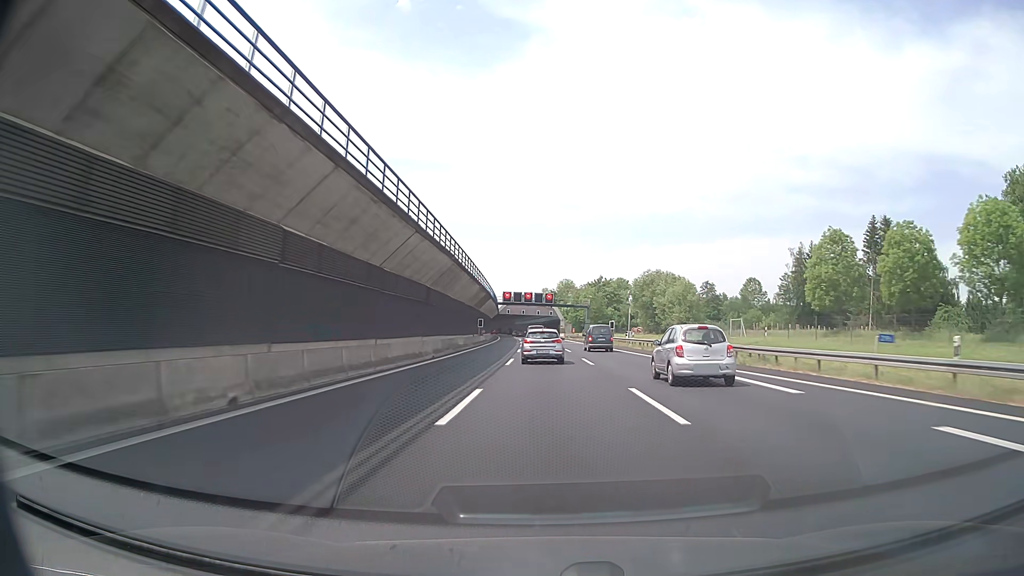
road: motorway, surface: asphalt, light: Day
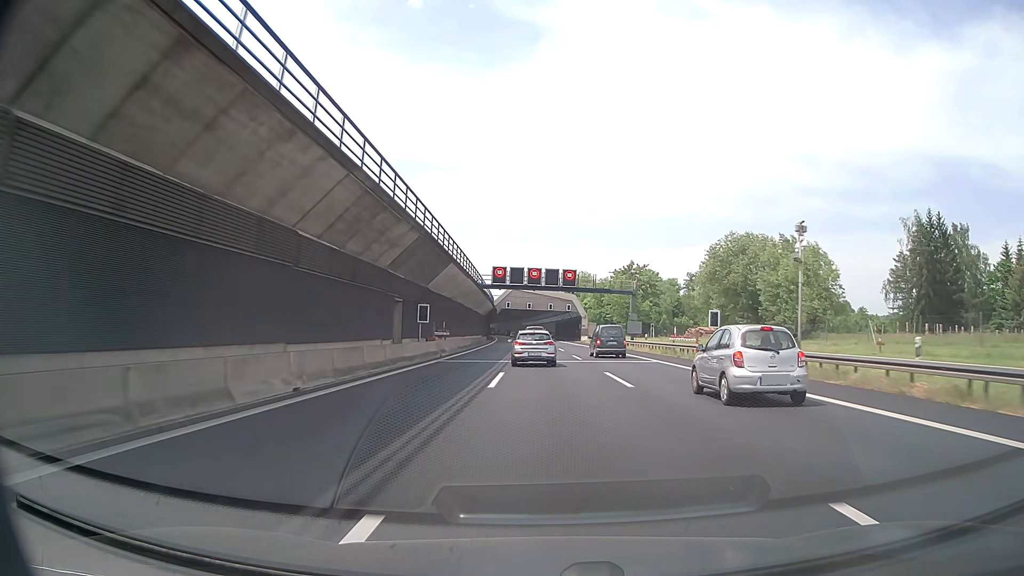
(-0.5, +46.8) m; -1°
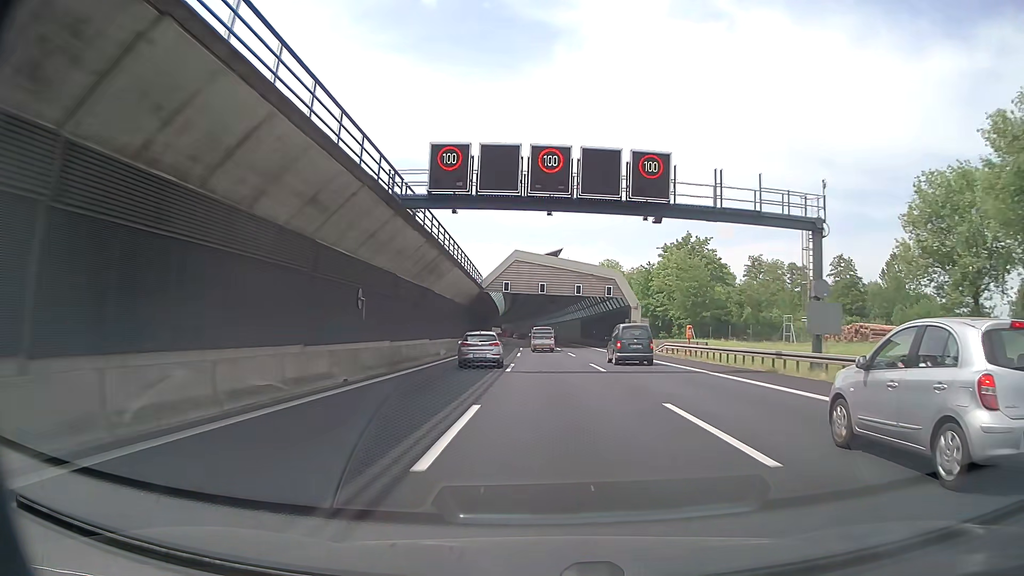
(-0.5, +46.6) m; -1°
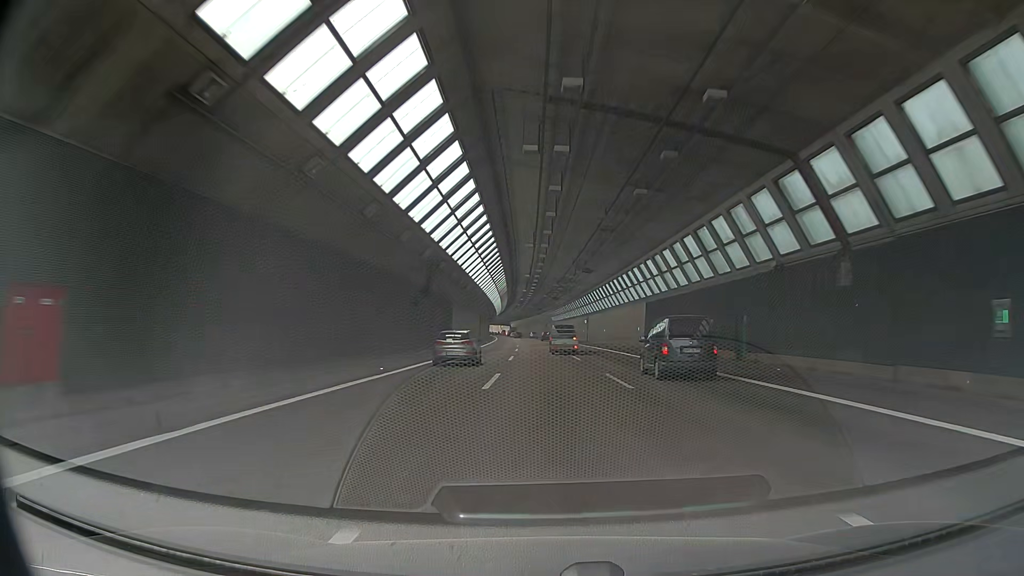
(-0.6, +62.5) m; -1°
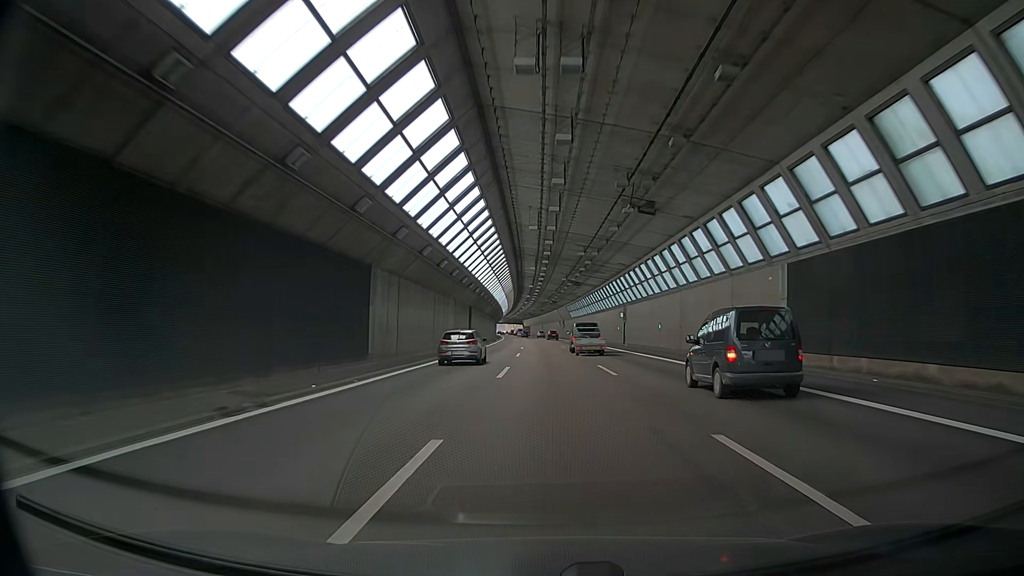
(-0.4, +31.2) m; 0°
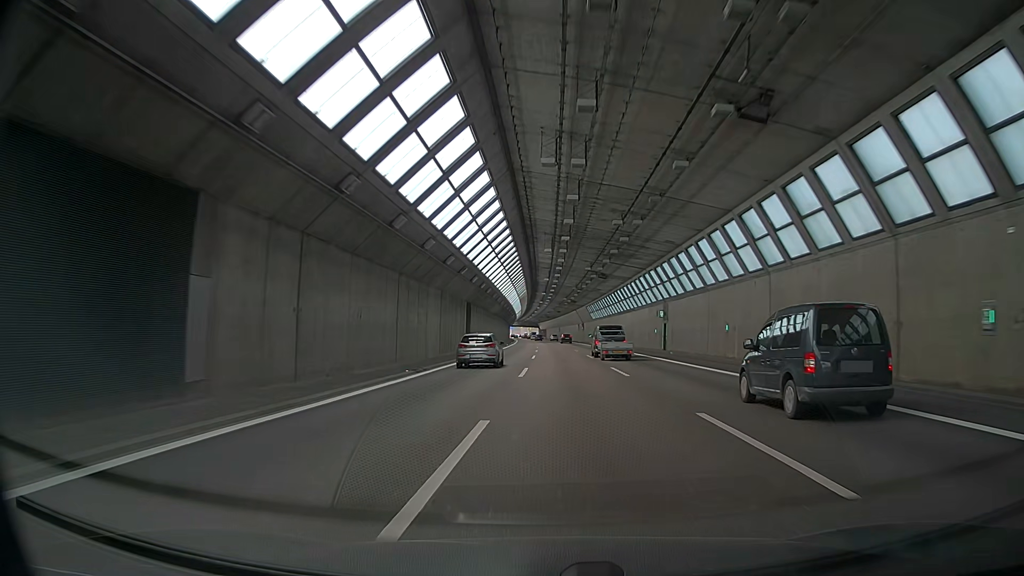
(-0.1, +15.5) m; -2°
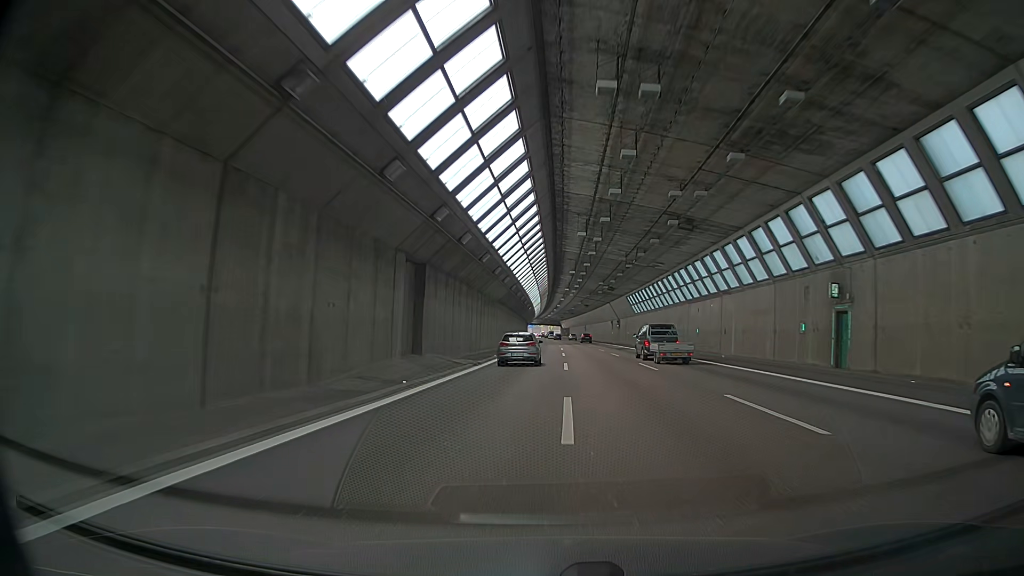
(-0.5, +31.3) m; 0°
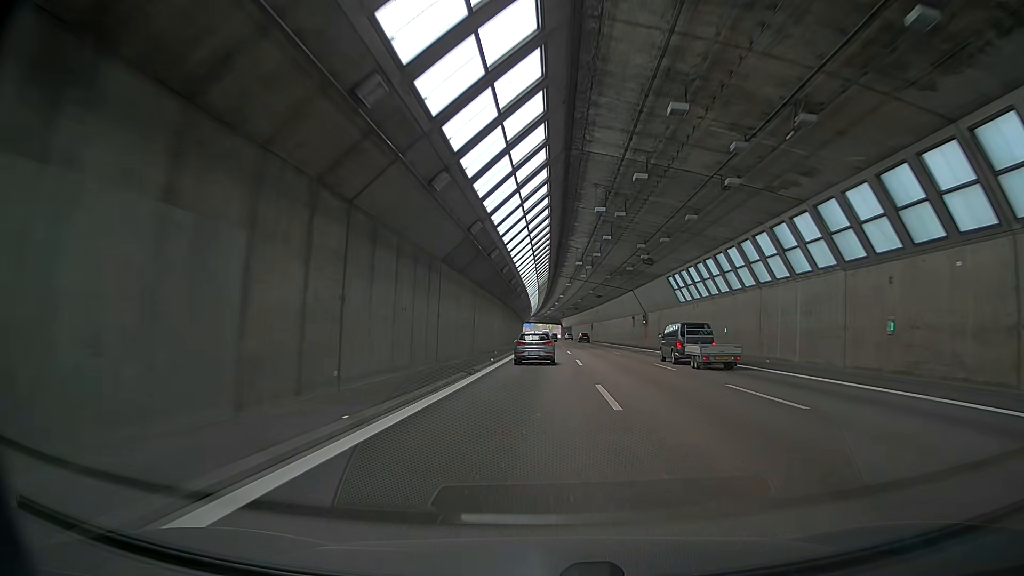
(-0.8, +31.6) m; -2°
(0, +10) (0, +20) (0, +30) (0, +40) (0, +50) (0, +60) (0, +70) (+1, +80) (+1, +90) (+1, +100) m
